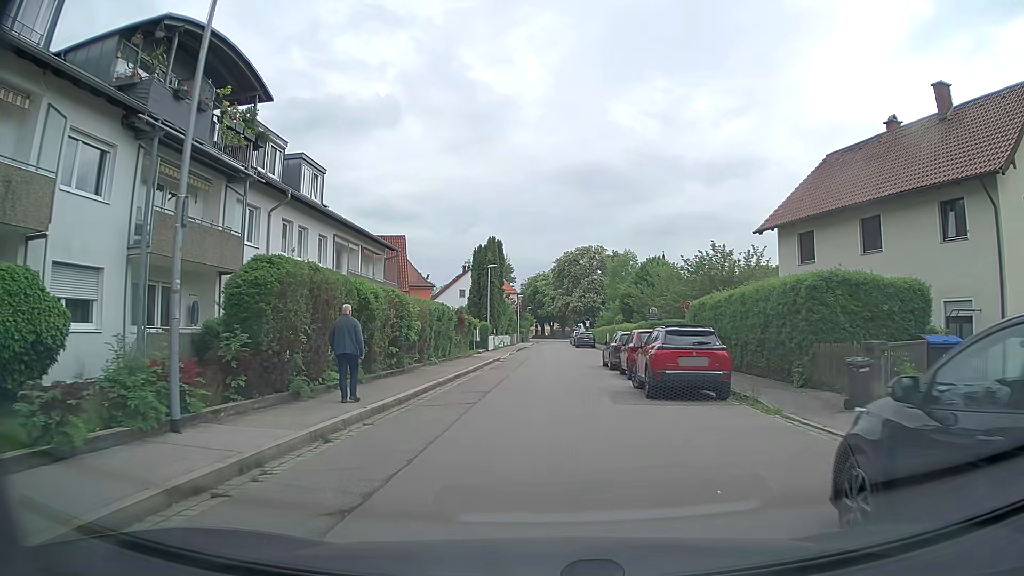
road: tertiary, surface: asphalt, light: Day
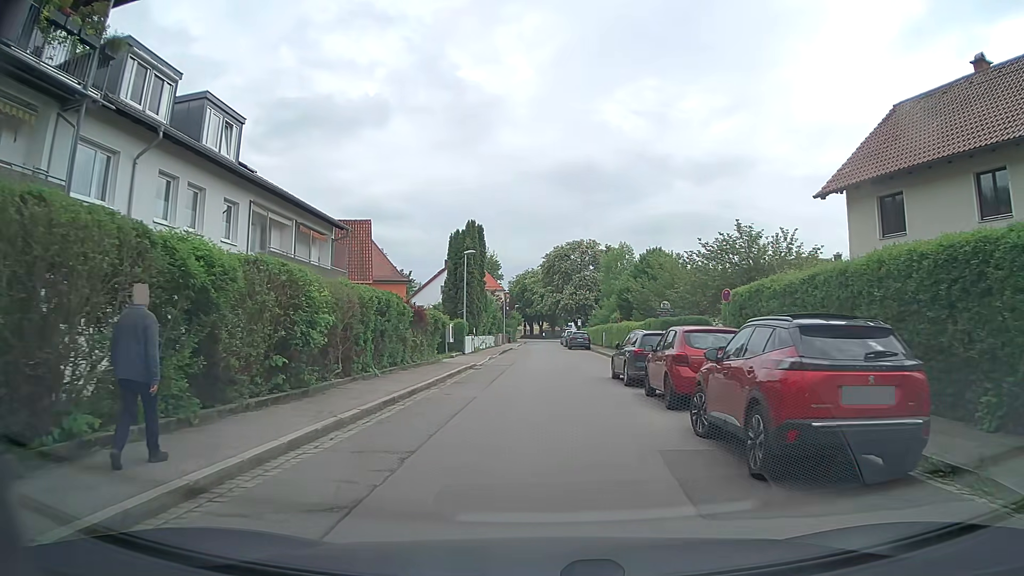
(+0.1, +8.1) m; +1°
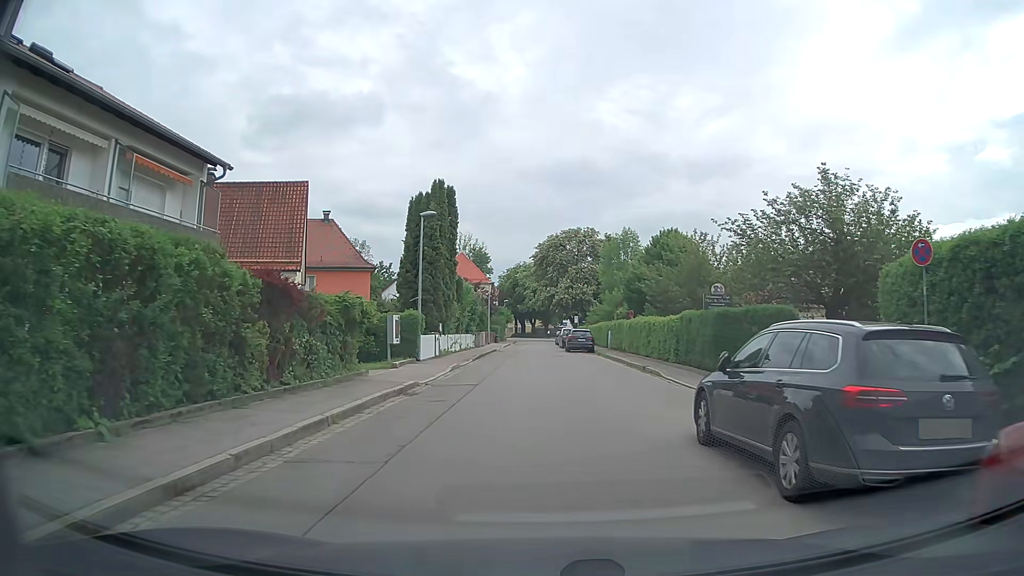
(+0.1, +12.4) m; 0°
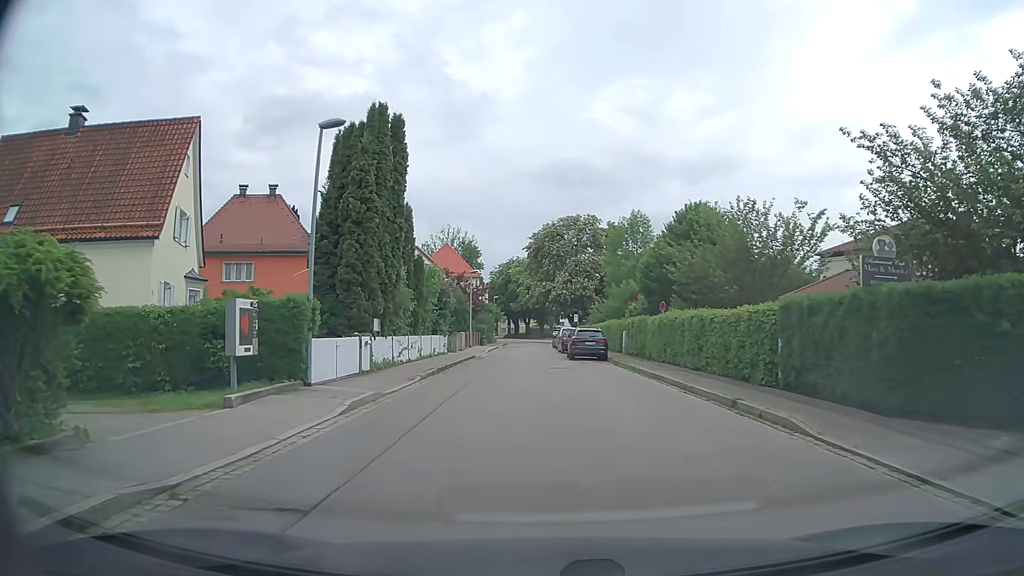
(0.0, +12.6) m; 0°
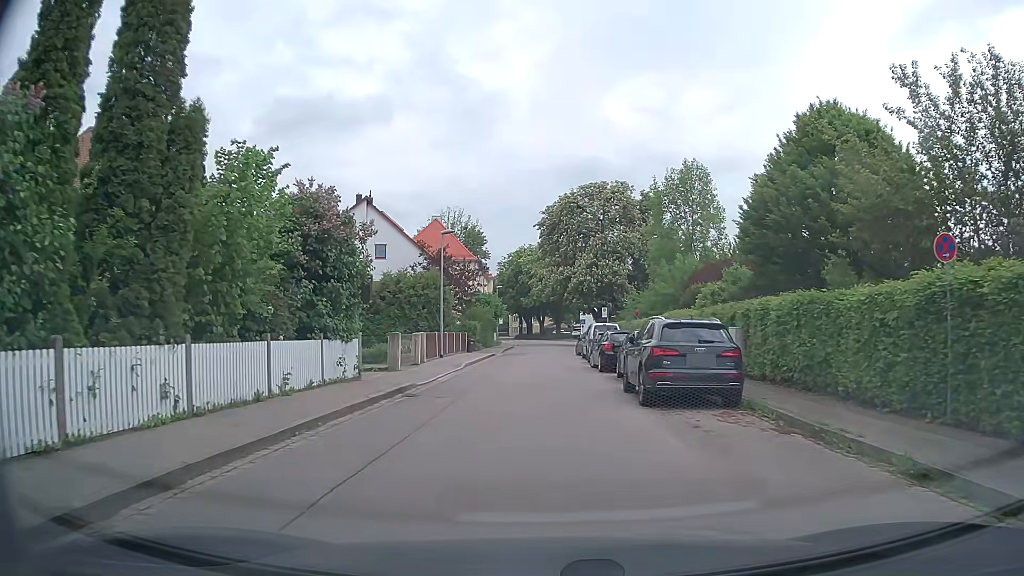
(0.0, +21.5) m; -1°
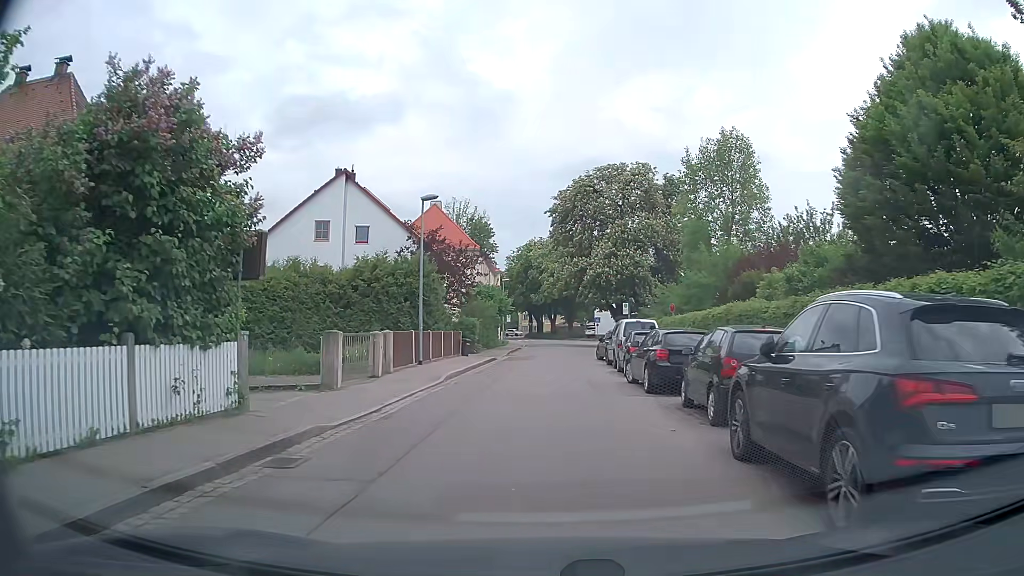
(0.0, +8.2) m; -1°
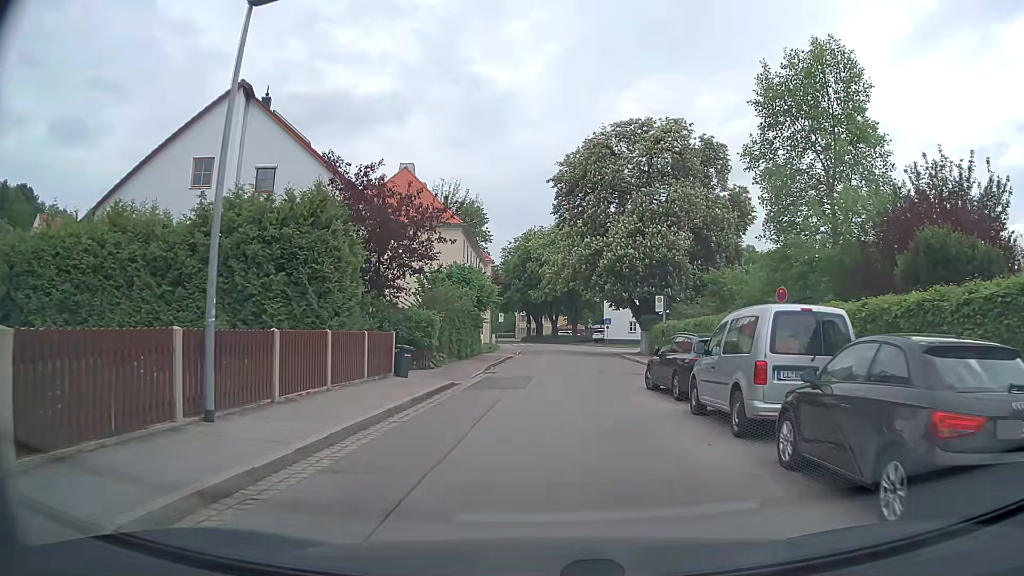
(-0.1, +15.9) m; -1°
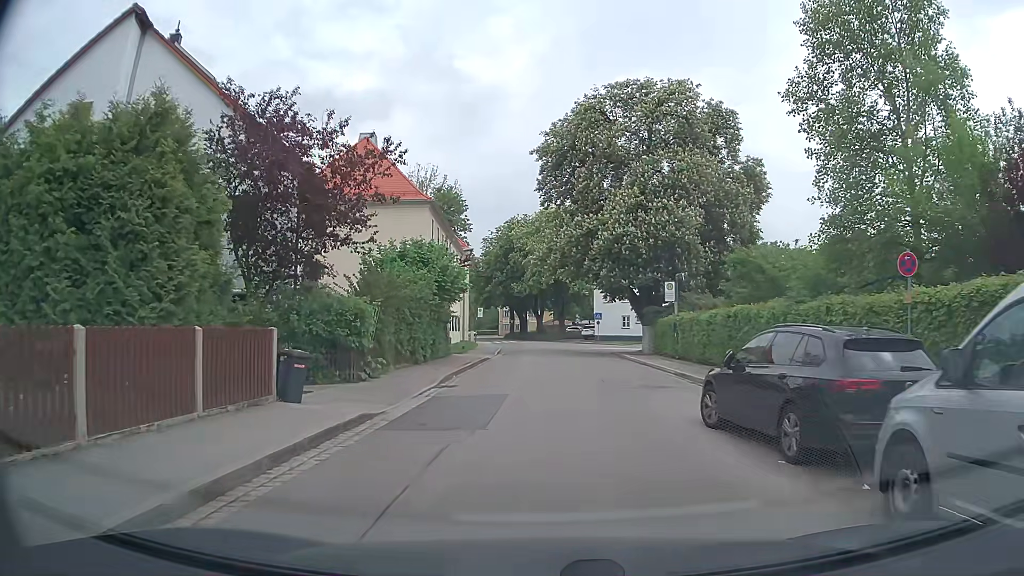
(+0.2, +7.7) m; +2°
